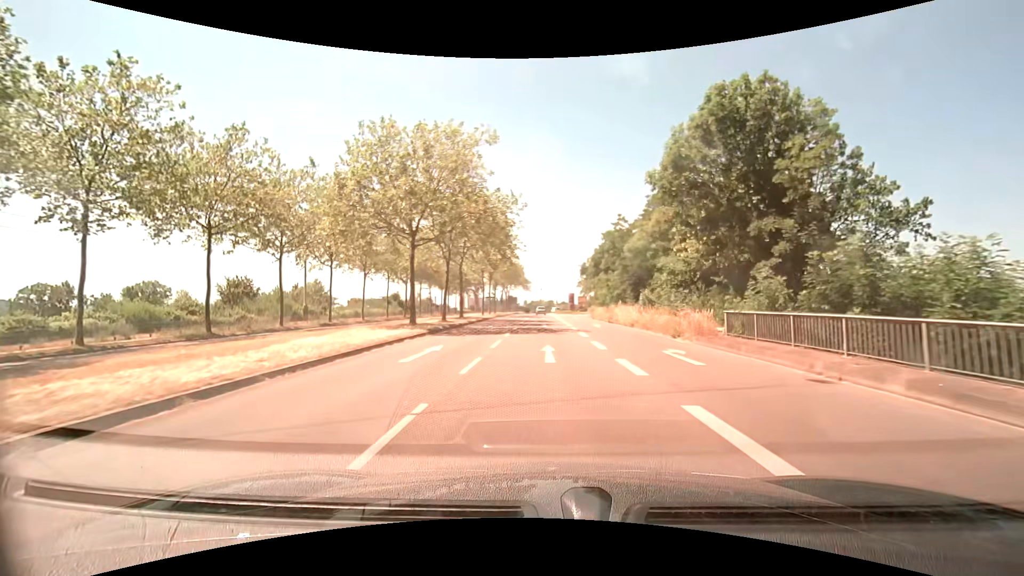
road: secondary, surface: asphalt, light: Day
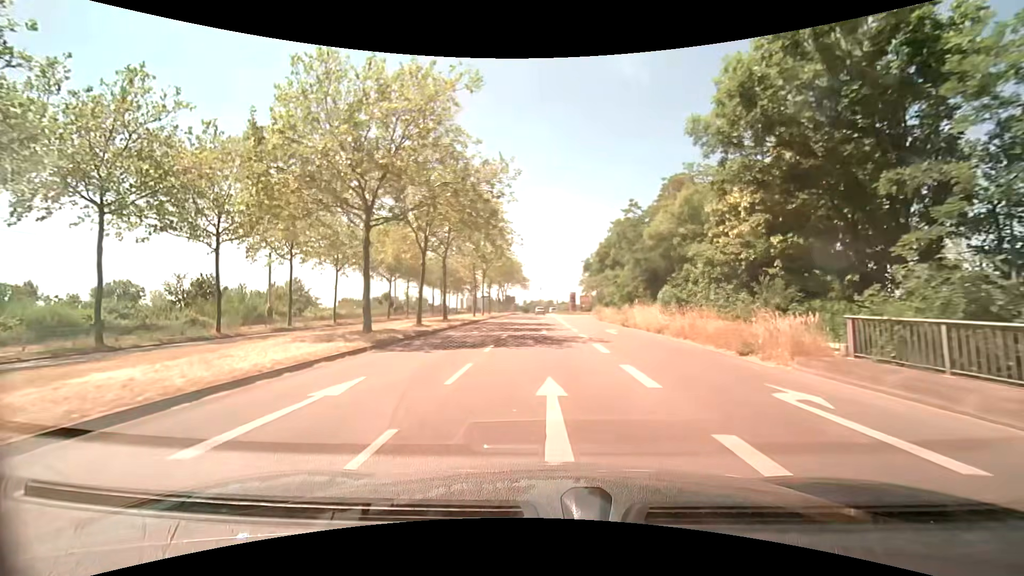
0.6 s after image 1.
(0.0, +7.3) m; 0°
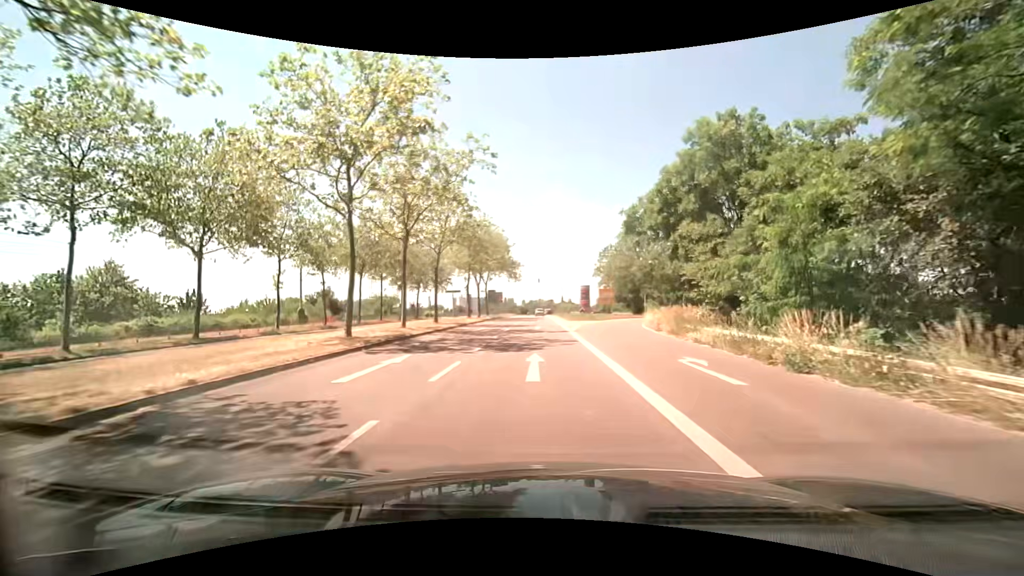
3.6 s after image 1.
(0.0, +35.8) m; +1°
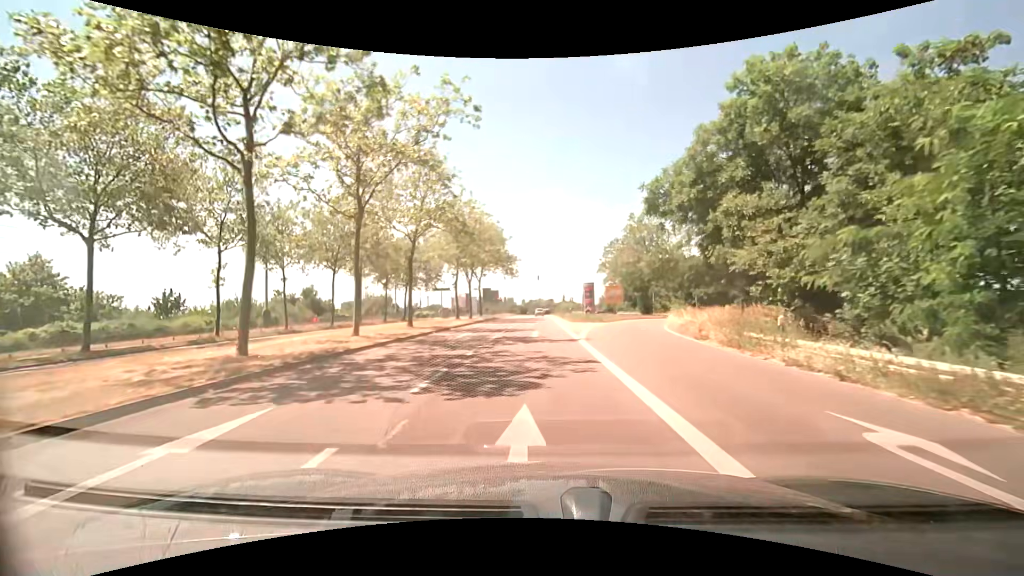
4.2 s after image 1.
(-0.1, +7.0) m; -1°
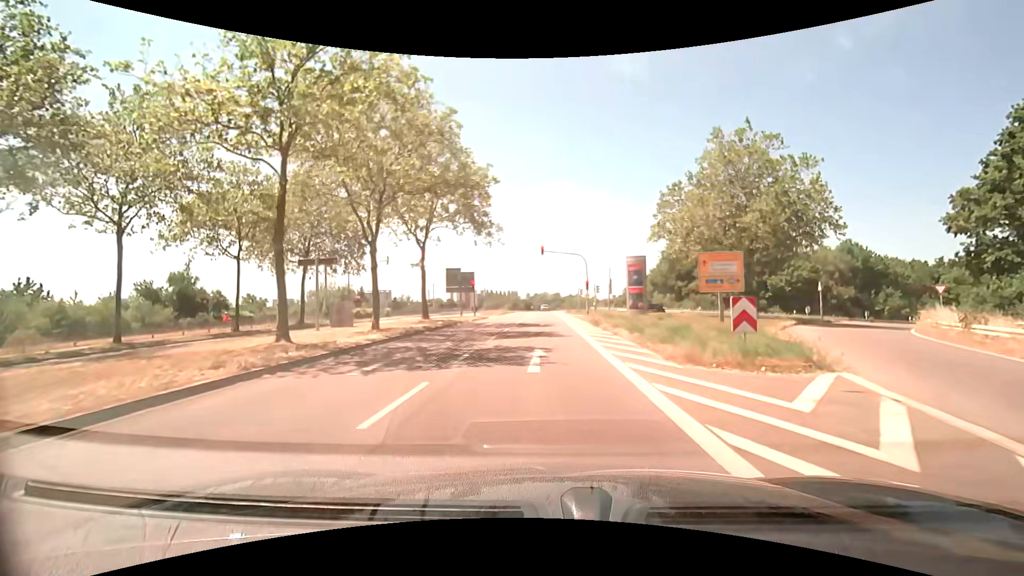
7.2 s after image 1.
(-0.1, +32.2) m; 0°
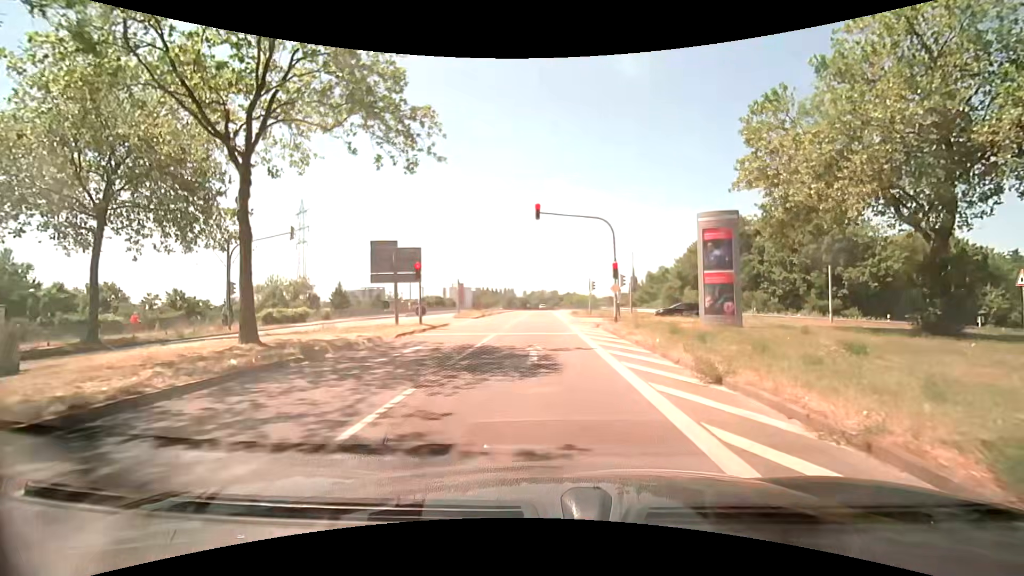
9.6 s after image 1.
(0.0, +18.1) m; -2°
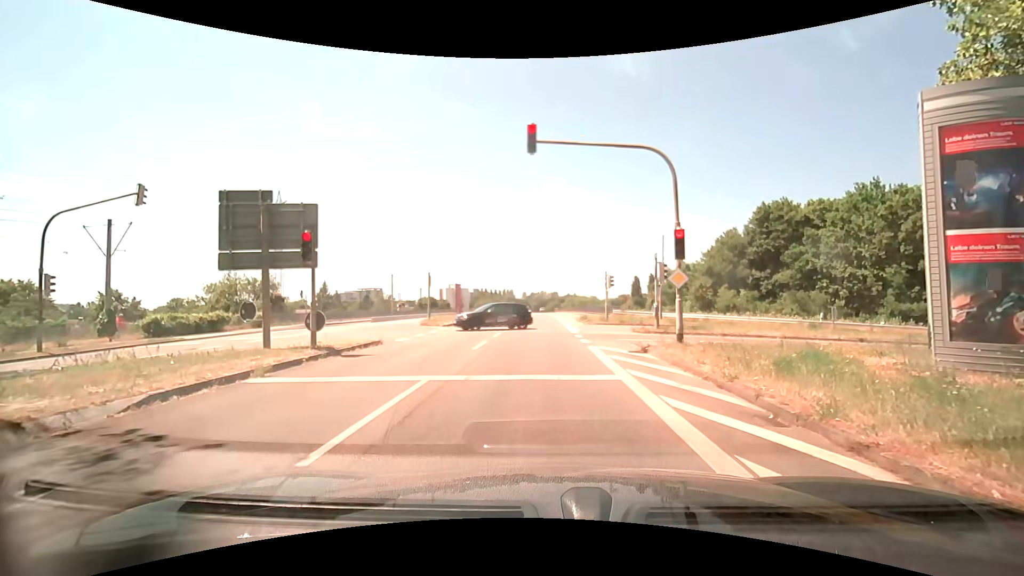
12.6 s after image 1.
(+0.3, +11.5) m; +2°
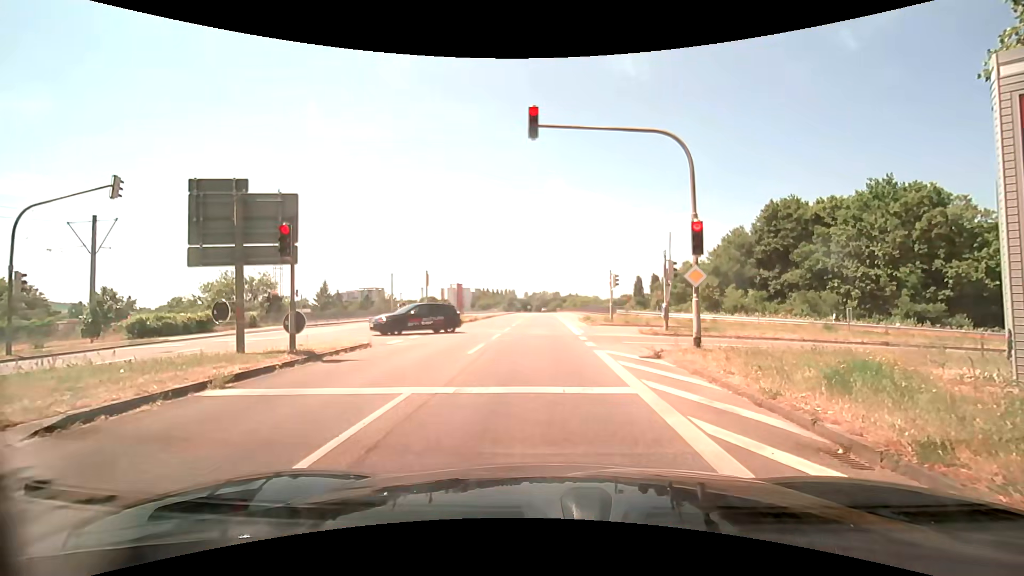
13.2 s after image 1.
(0.0, +1.2) m; -2°
